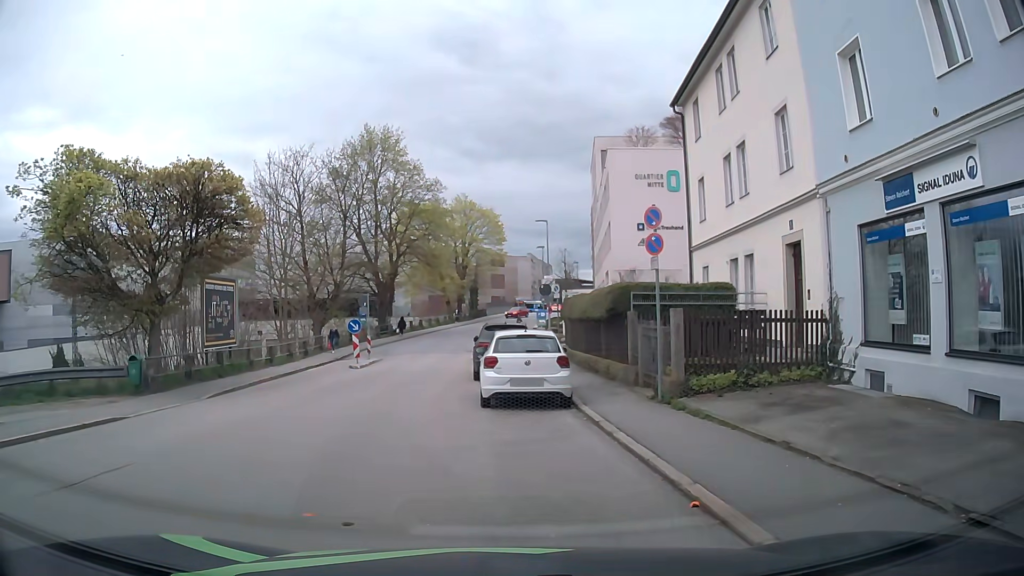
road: residential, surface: asphalt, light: Day
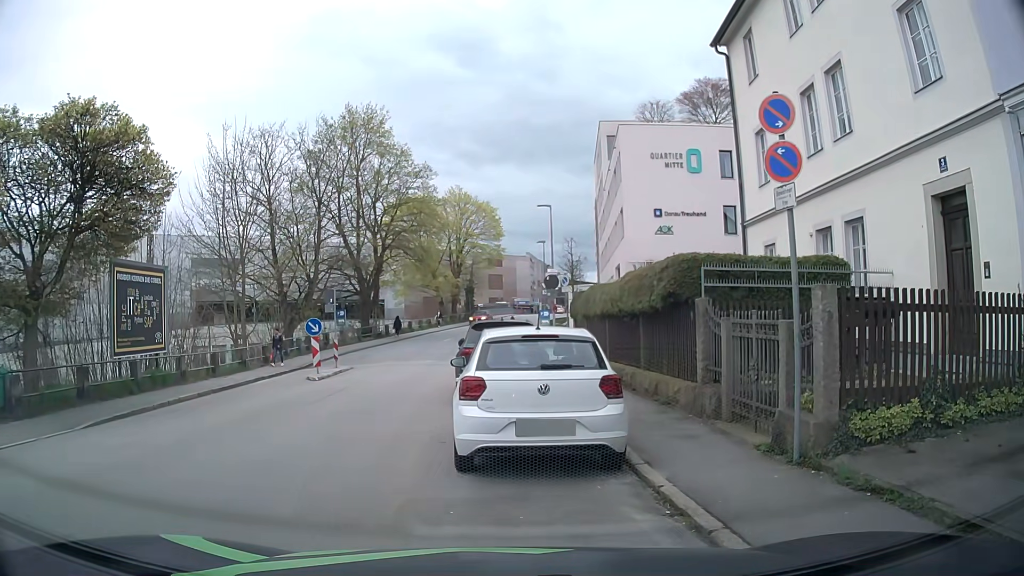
(+0.1, +5.7) m; +3°
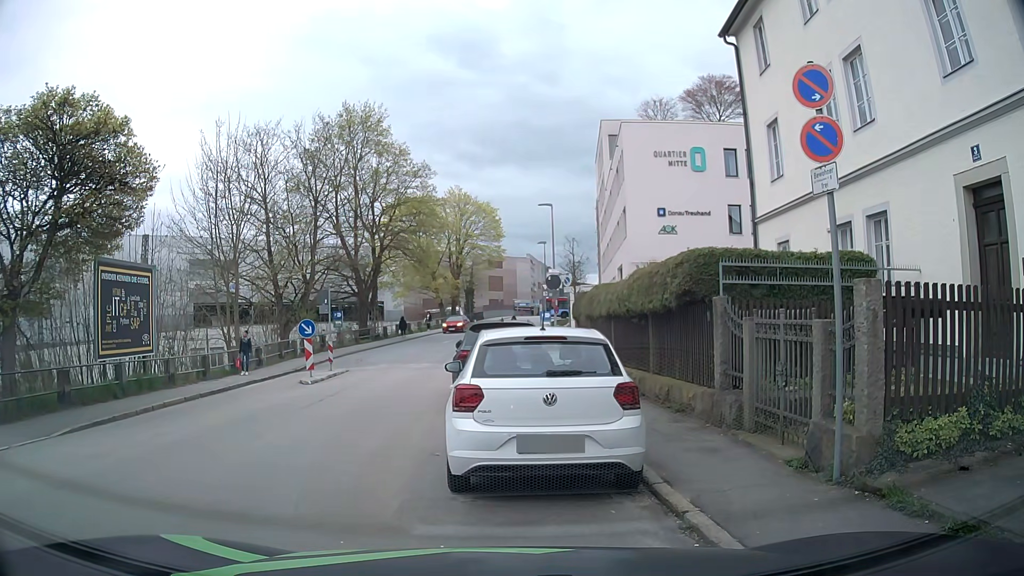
(0.0, +0.8) m; 0°
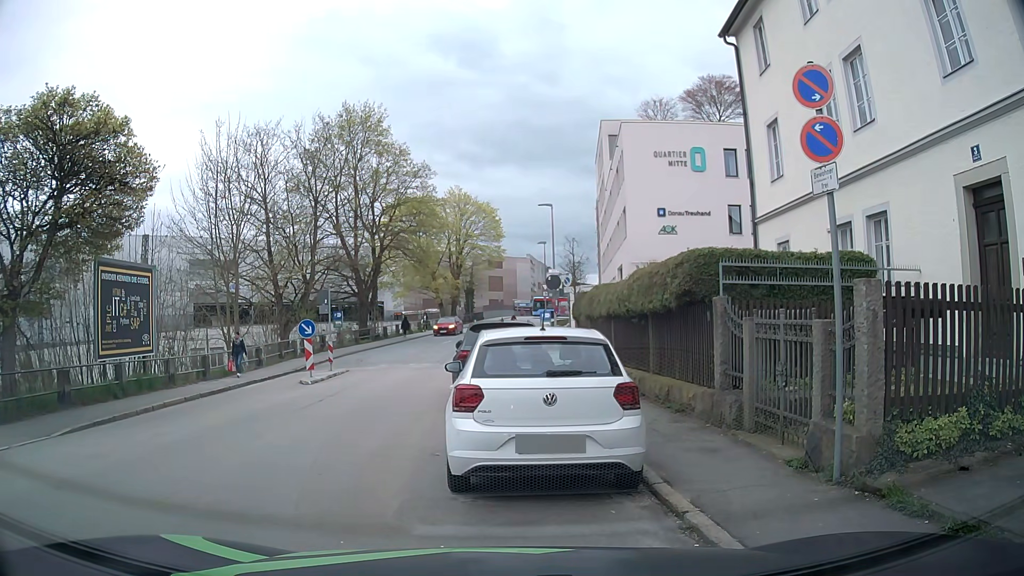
(0.0, 0.0) m; 0°
